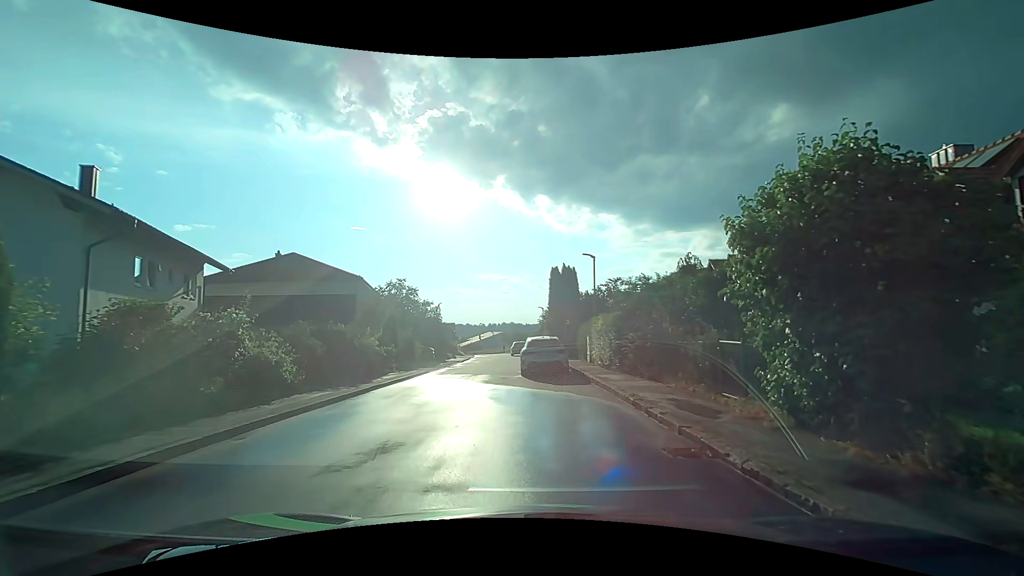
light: Day
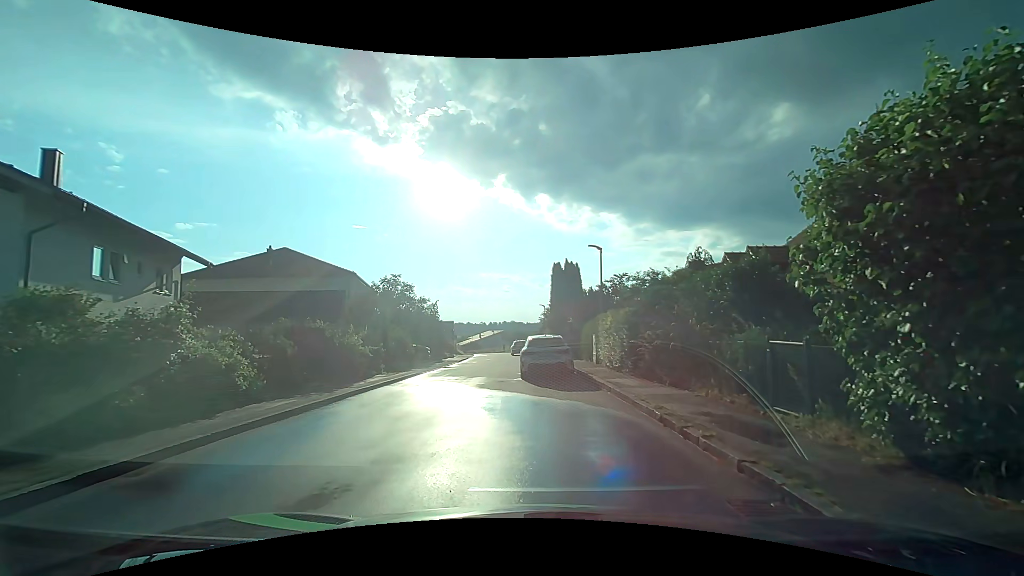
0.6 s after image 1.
(0.0, +1.9) m; 0°
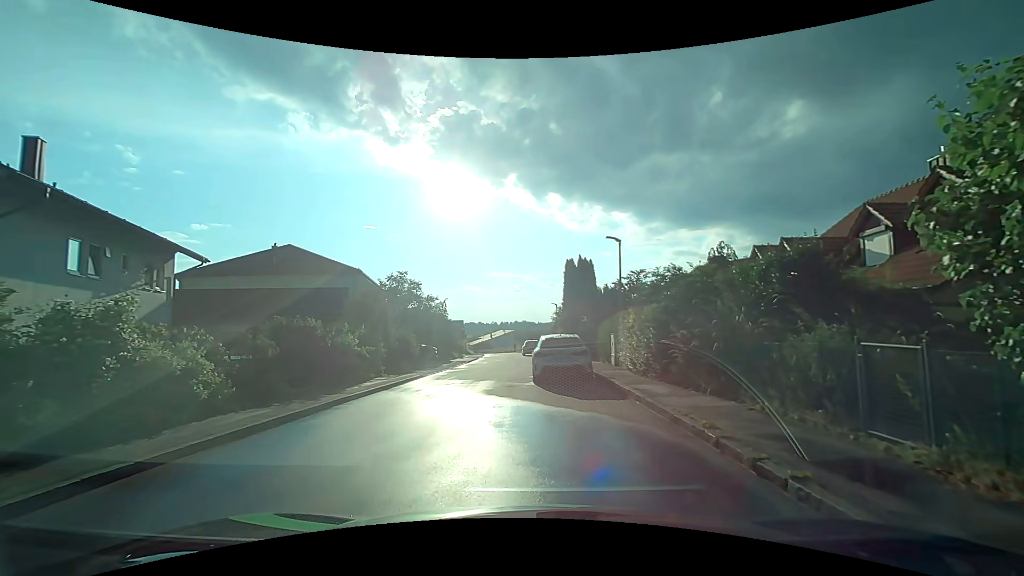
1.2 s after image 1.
(0.0, +1.7) m; -2°
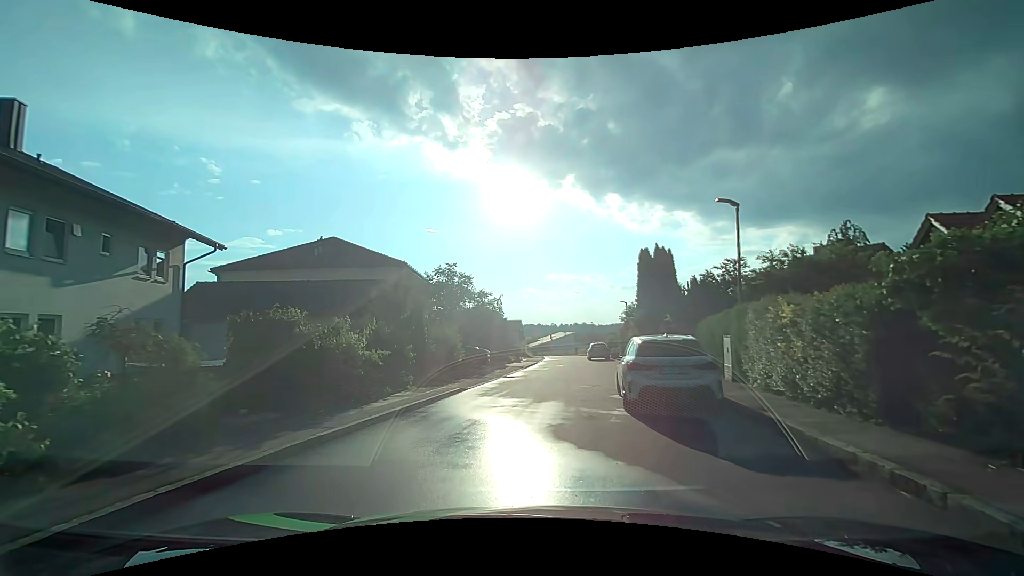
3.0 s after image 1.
(-0.3, +5.4) m; -7°
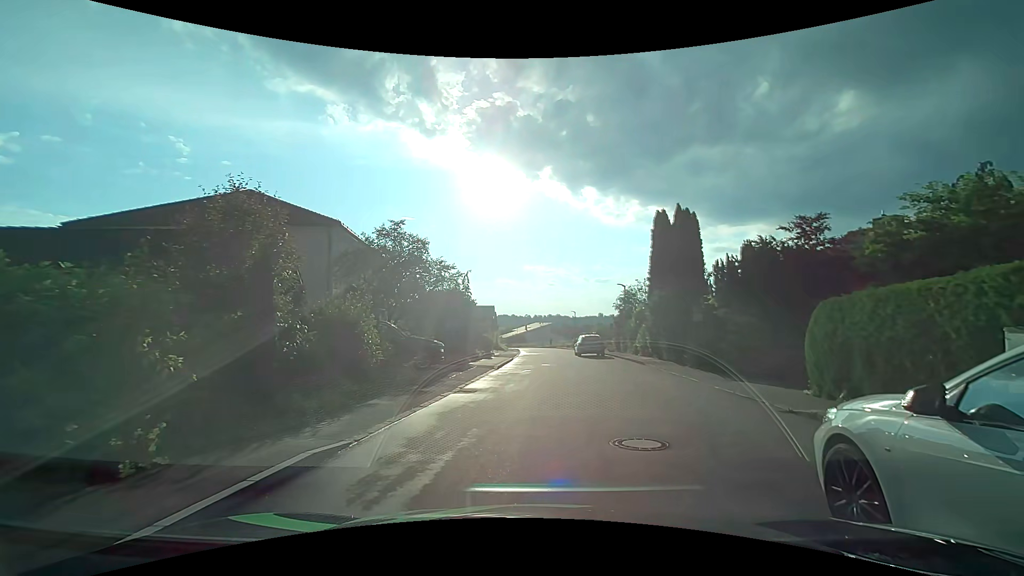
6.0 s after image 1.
(-0.1, +9.3) m; +5°
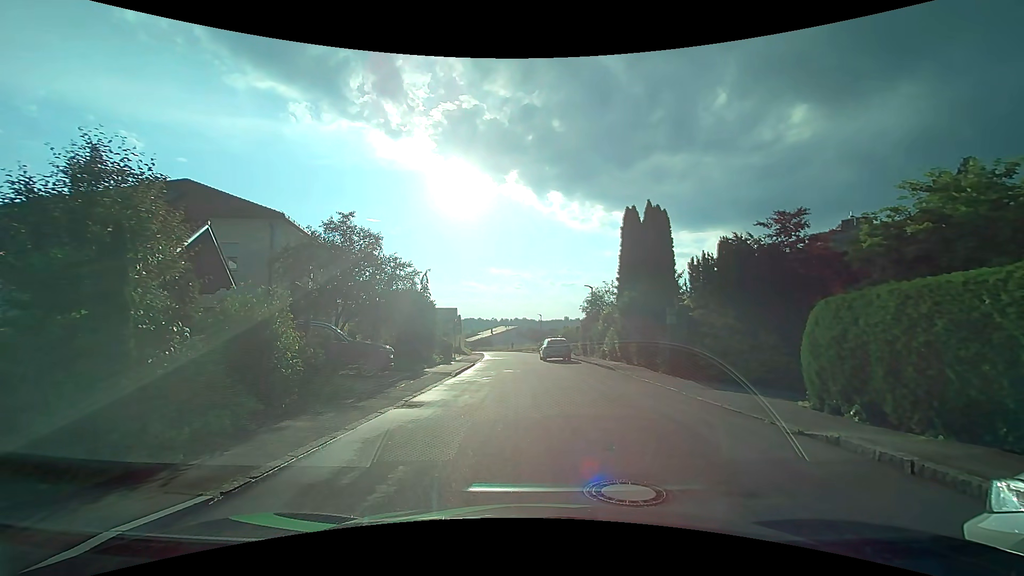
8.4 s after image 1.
(0.0, +1.8) m; +2°
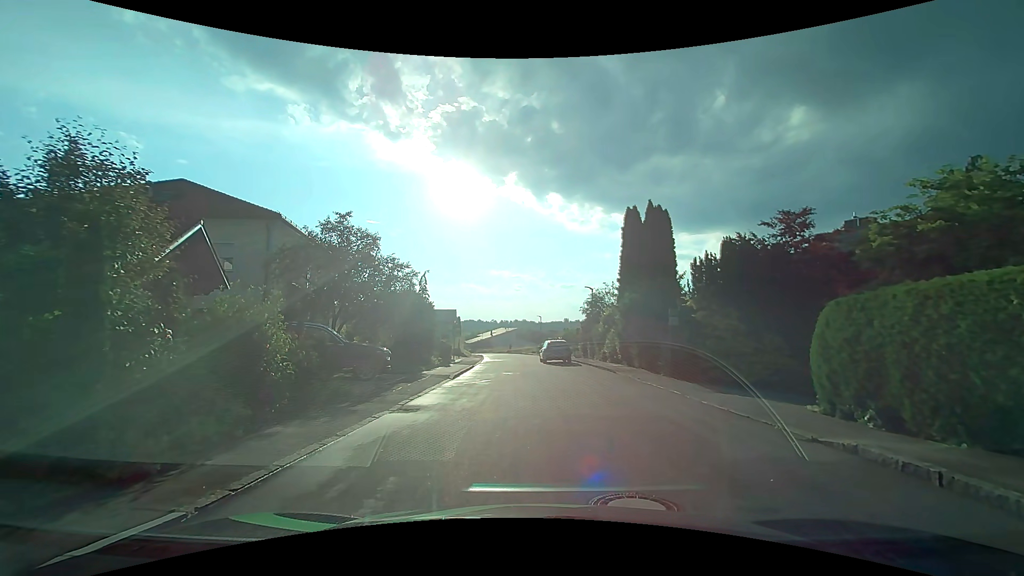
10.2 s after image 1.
(0.0, +0.3) m; 0°
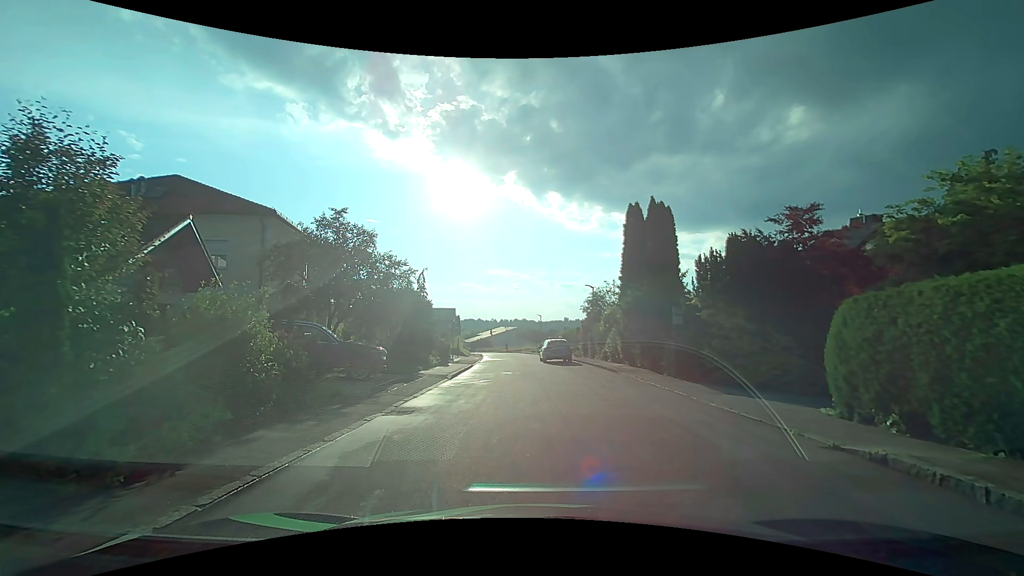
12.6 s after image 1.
(0.0, +0.5) m; 0°
